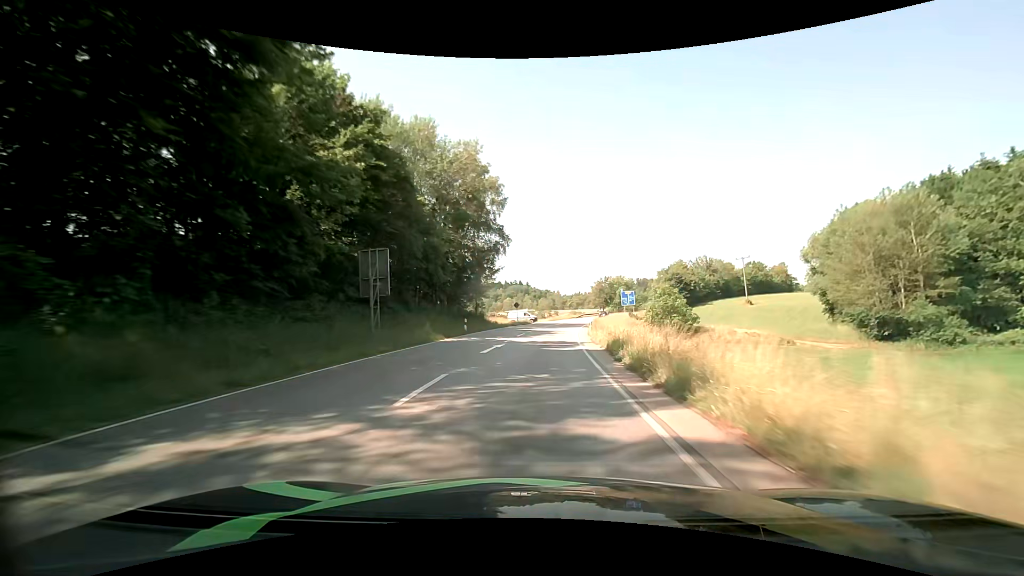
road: primary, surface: asphalt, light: Day
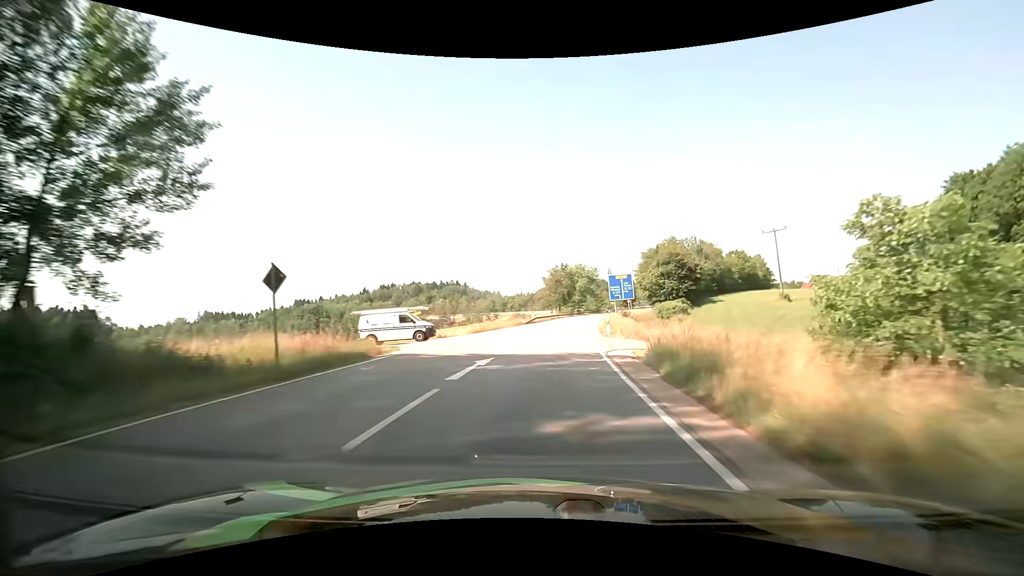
(+2.5, +49.2) m; +7°
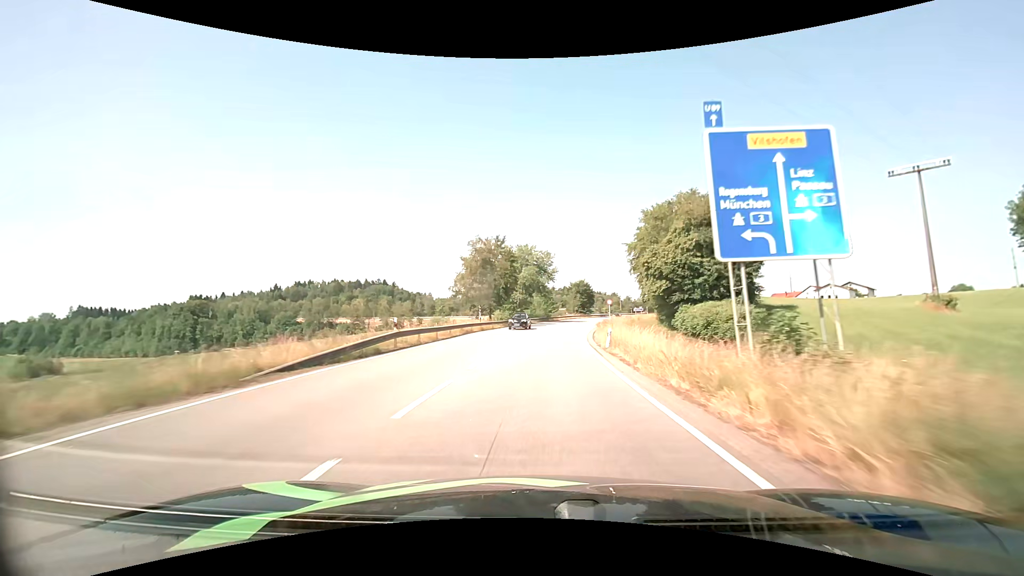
(+2.9, +46.0) m; +7°
(0, +10) (+1, +20) (+1, +30) (+2, +40) (+3, +50) (+5, +60) (+6, +70) (+8, +79) (+11, +89) (+13, +99) m
